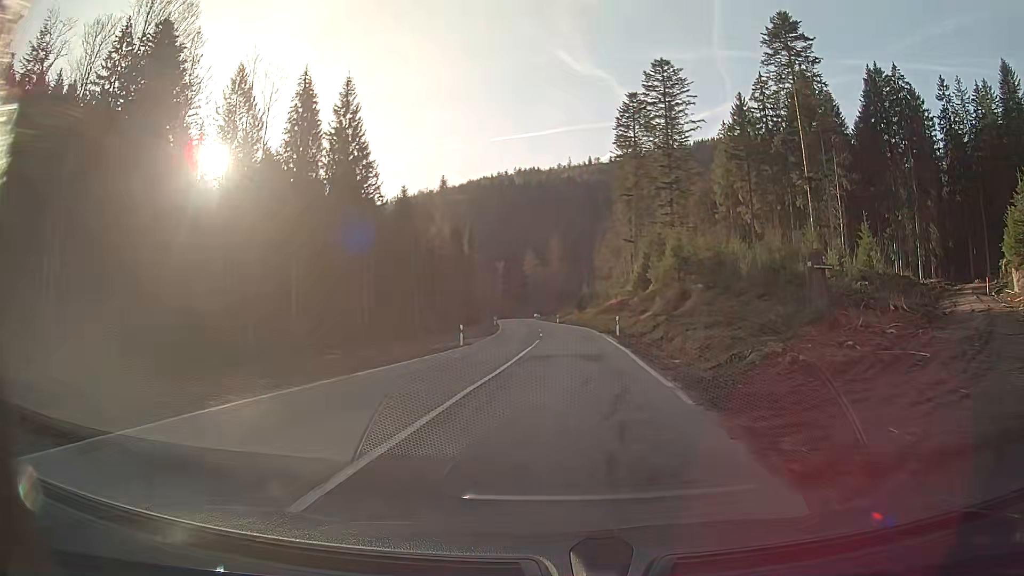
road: secondary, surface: asphalt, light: Day
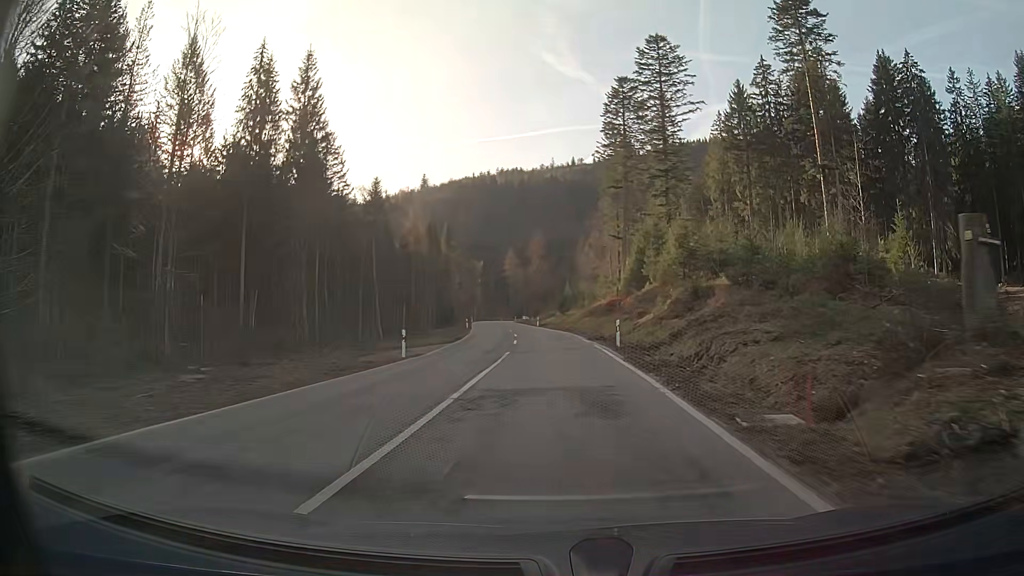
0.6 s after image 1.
(+0.1, +9.7) m; +1°
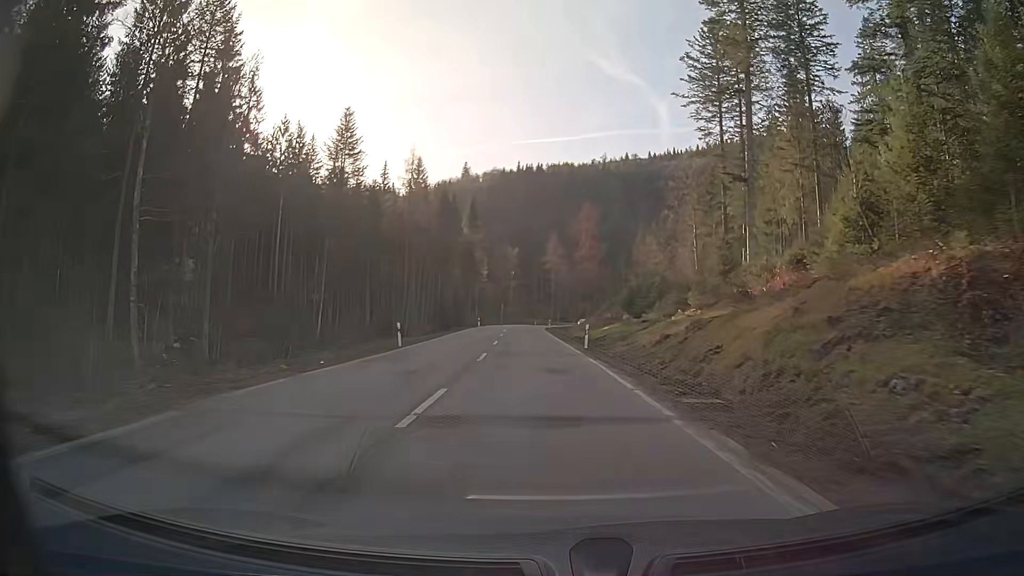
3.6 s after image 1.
(-1.7, +49.6) m; -5°
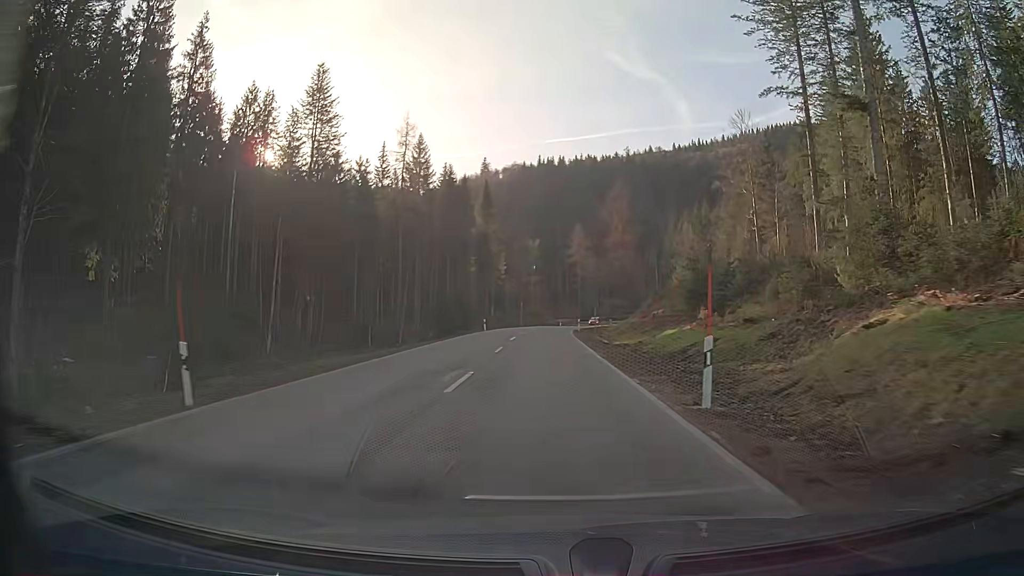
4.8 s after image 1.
(-0.4, +19.8) m; -2°
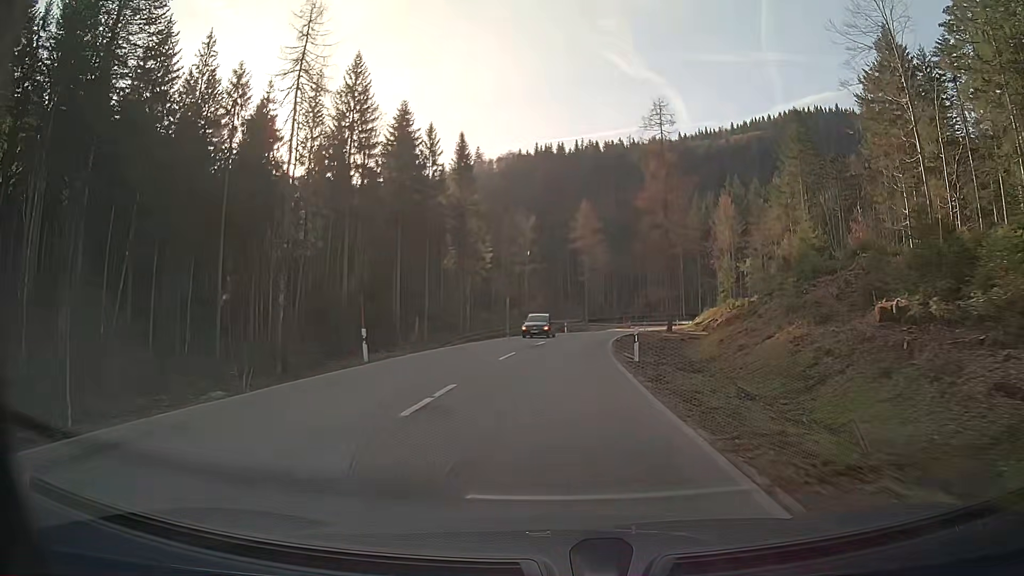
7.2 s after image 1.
(+0.1, +39.1) m; +1°
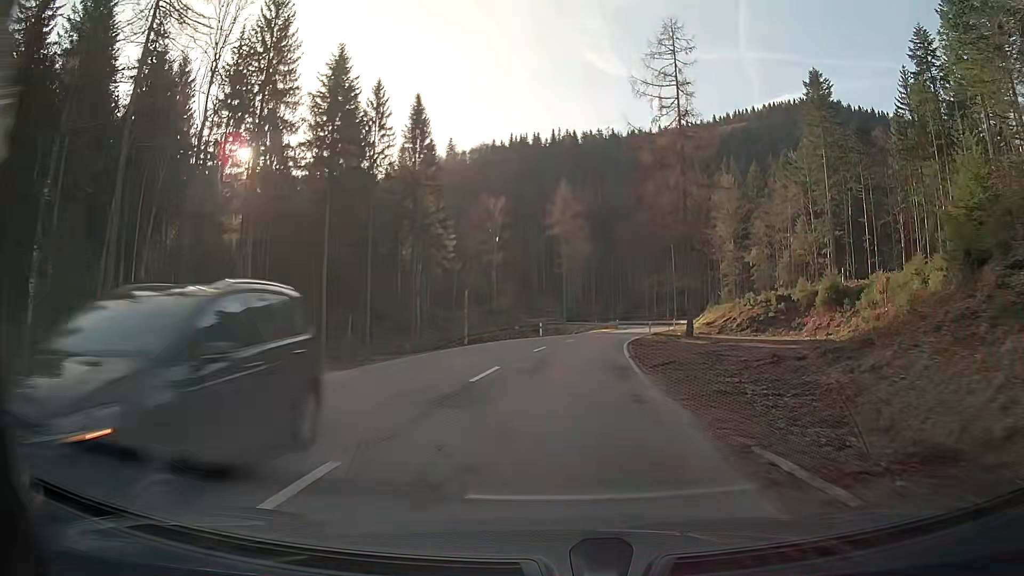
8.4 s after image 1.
(+0.4, +19.1) m; +3°
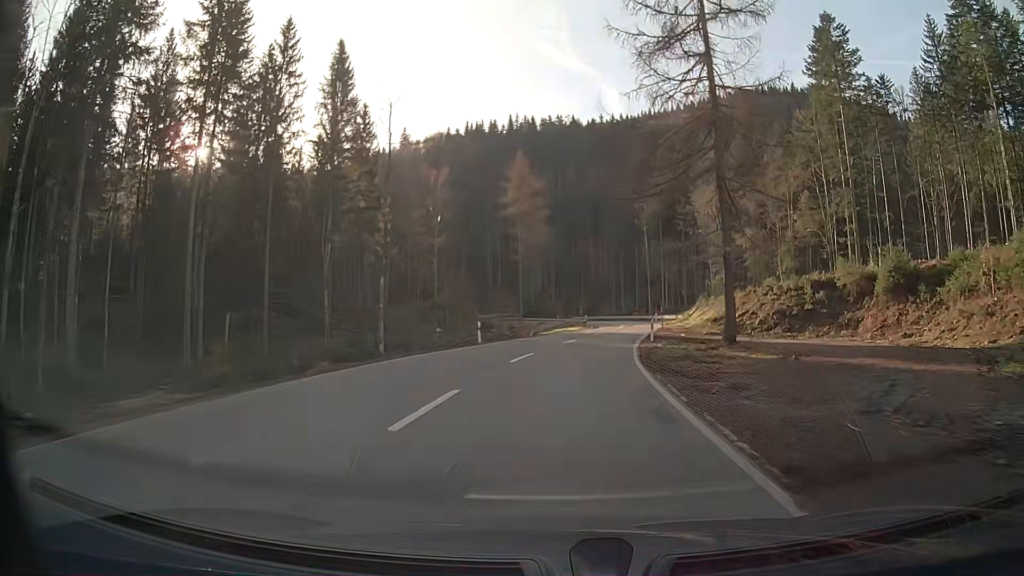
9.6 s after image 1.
(+0.5, +18.8) m; +3°
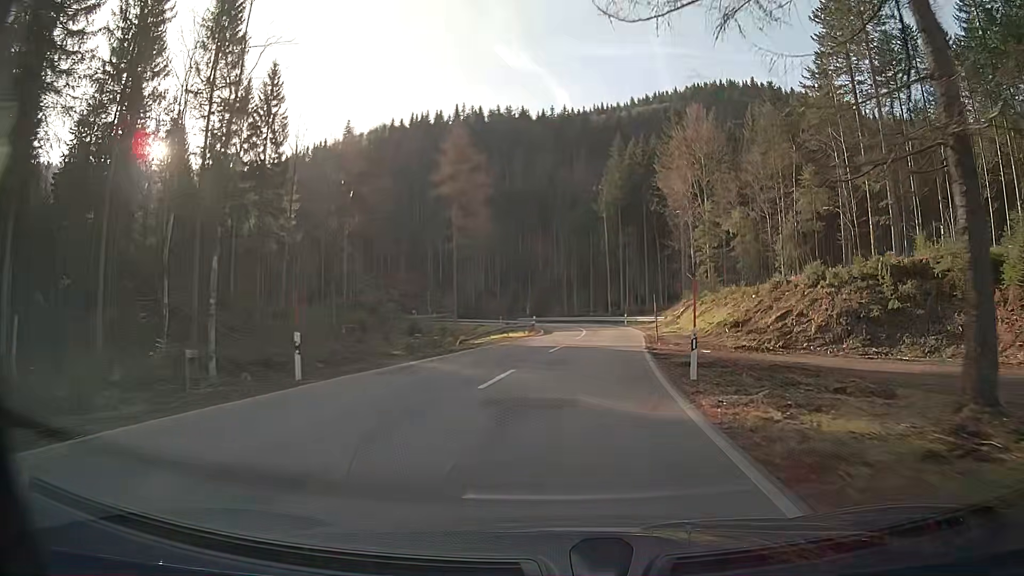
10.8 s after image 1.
(+0.7, +18.5) m; +5°
